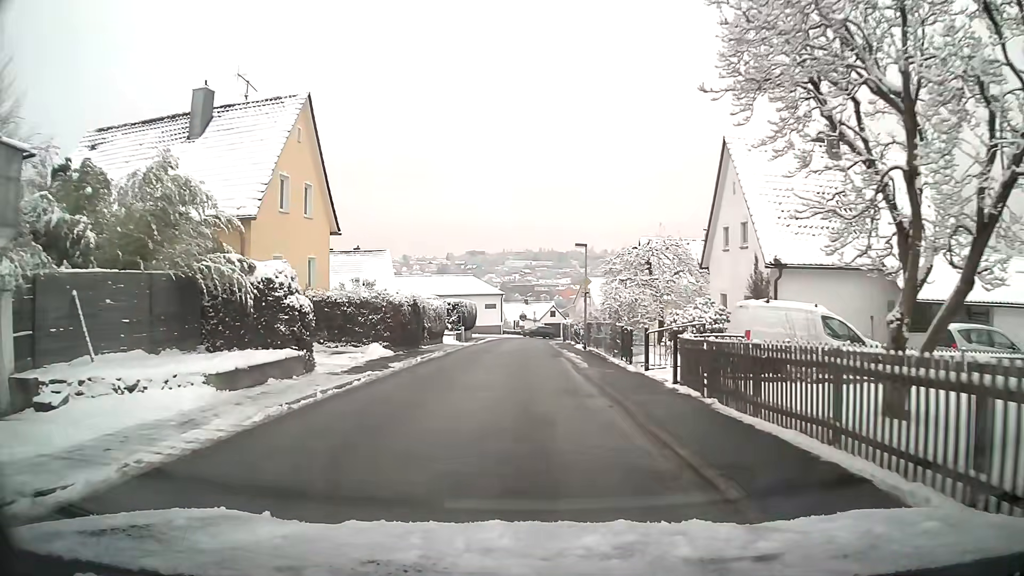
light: Day
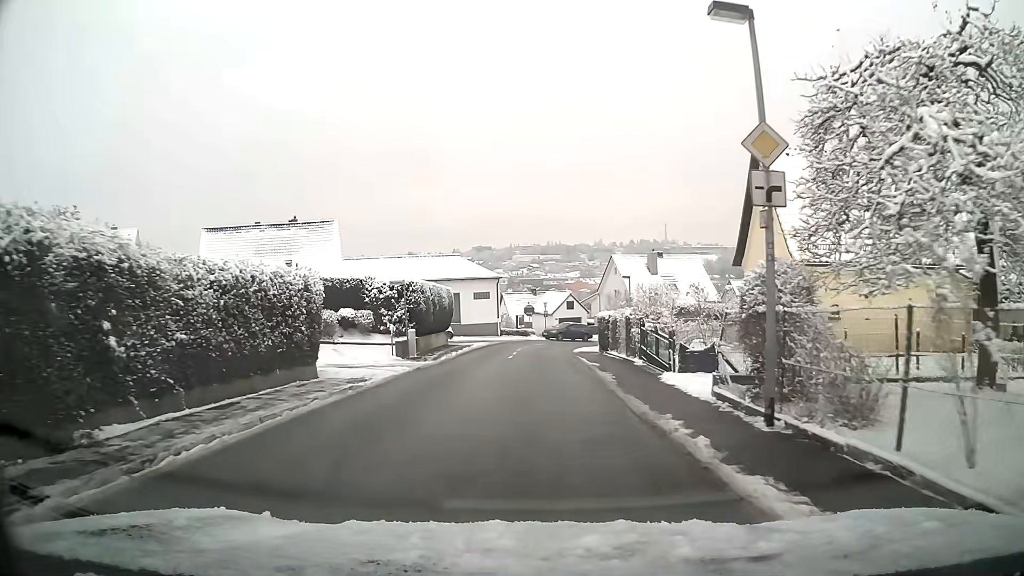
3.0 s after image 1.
(-0.2, +24.3) m; -1°
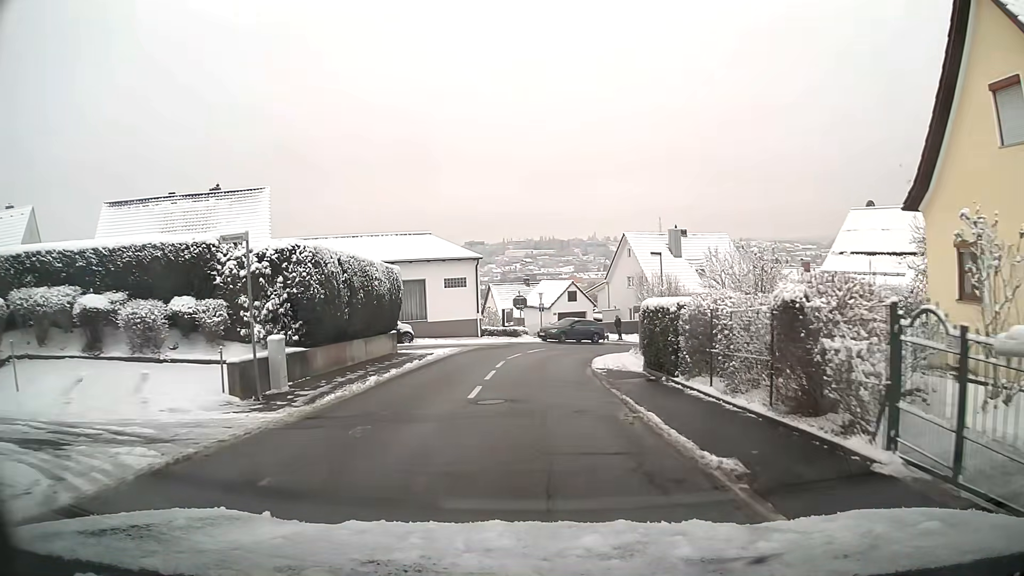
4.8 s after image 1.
(0.0, +14.0) m; 0°
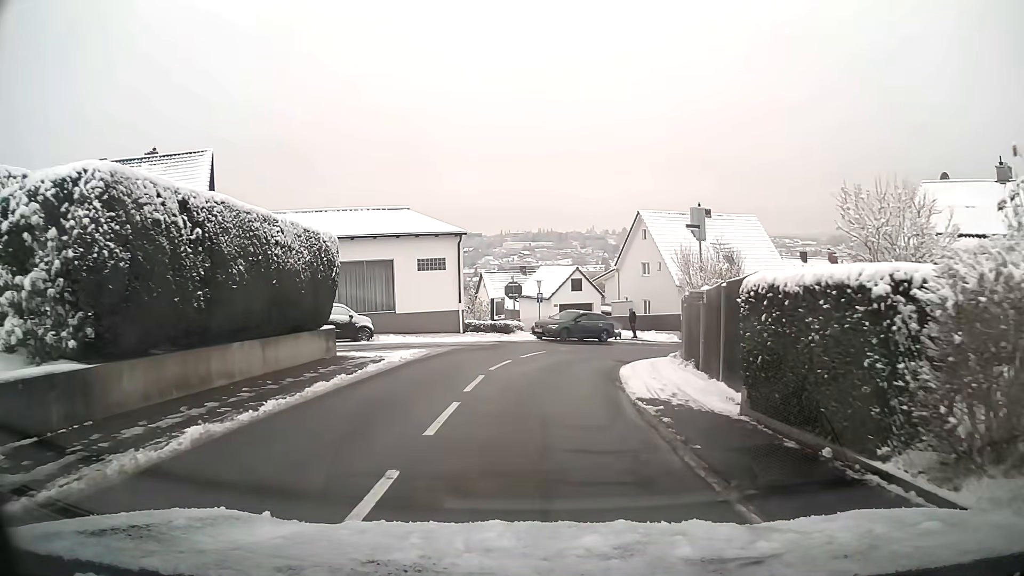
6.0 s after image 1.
(0.0, +8.3) m; 0°
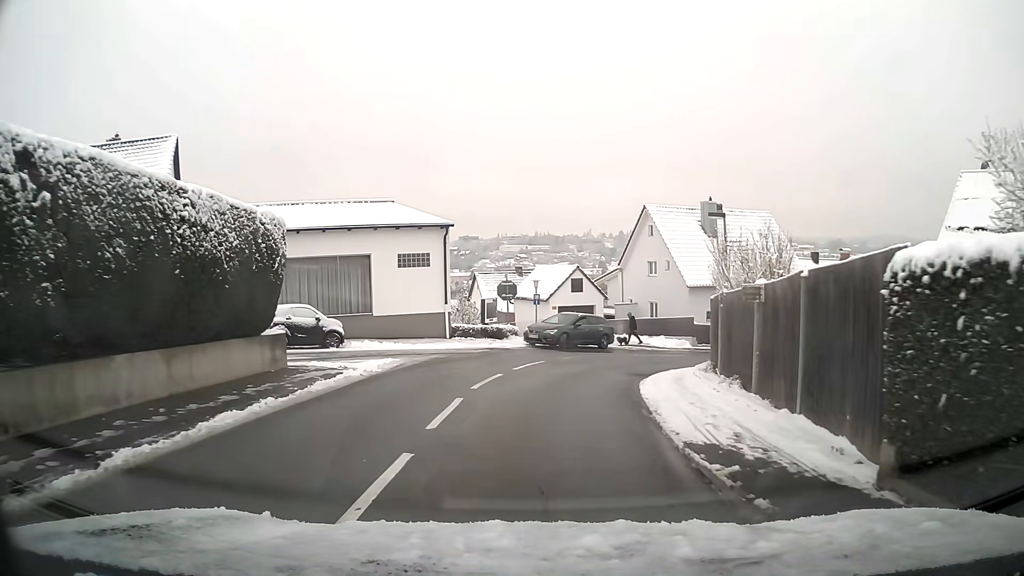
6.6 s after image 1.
(0.0, +3.8) m; 0°
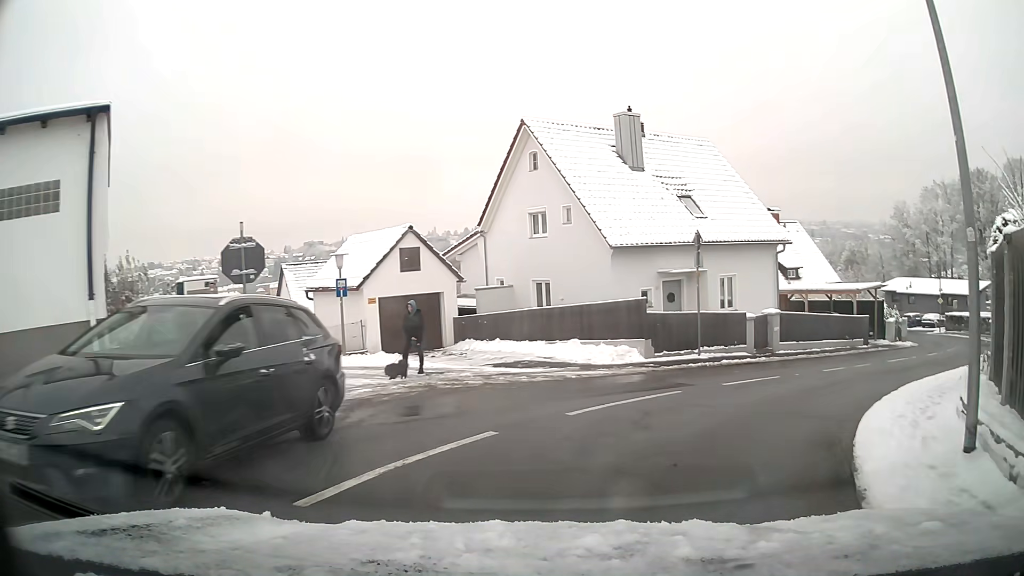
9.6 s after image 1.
(+1.6, +17.0) m; +17°
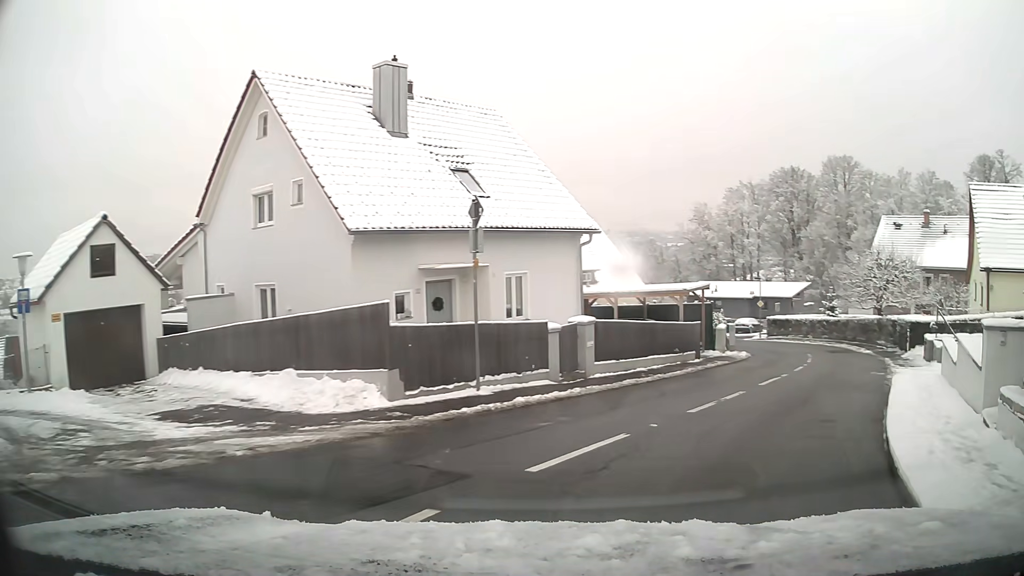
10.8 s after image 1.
(+1.1, +6.4) m; +20°
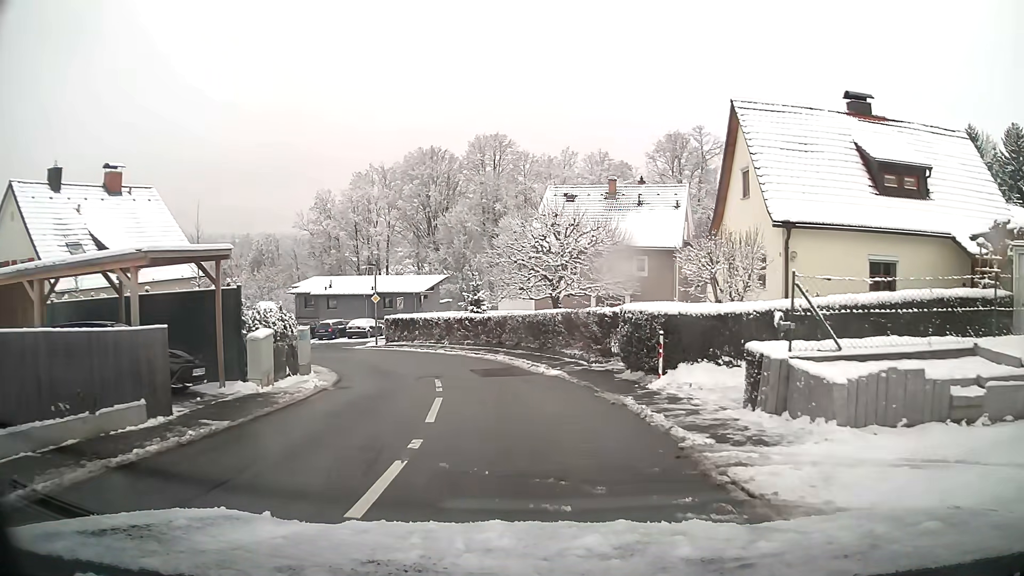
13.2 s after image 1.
(+4.3, +13.9) m; +25°
(0, +10) (-2, +20) (-6, +29) (-11, +37) (-19, +44) (-27, +50) (-36, +54) (-45, +57) (-55, +60) (-65, +60) m
